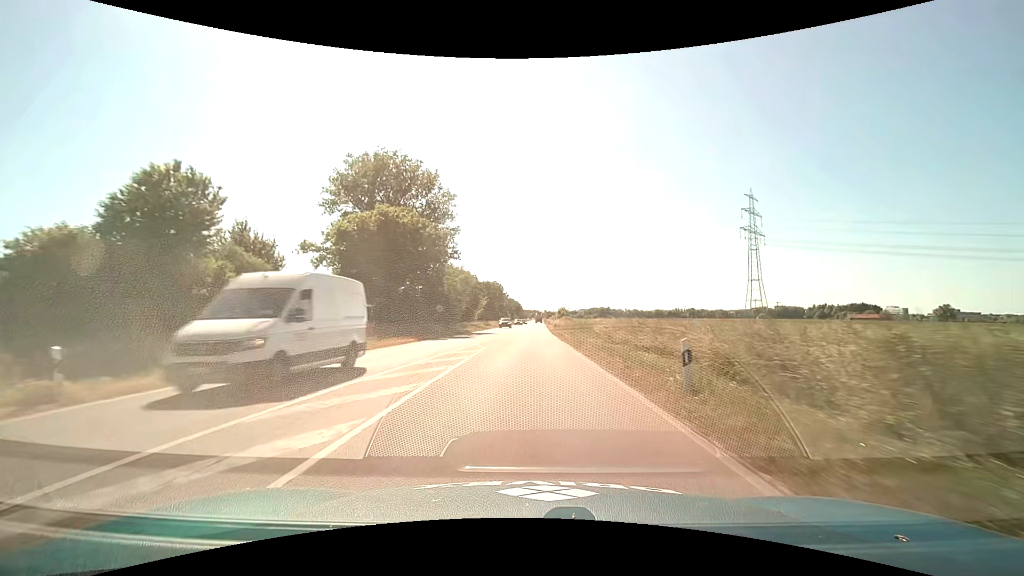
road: primary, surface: asphalt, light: Day
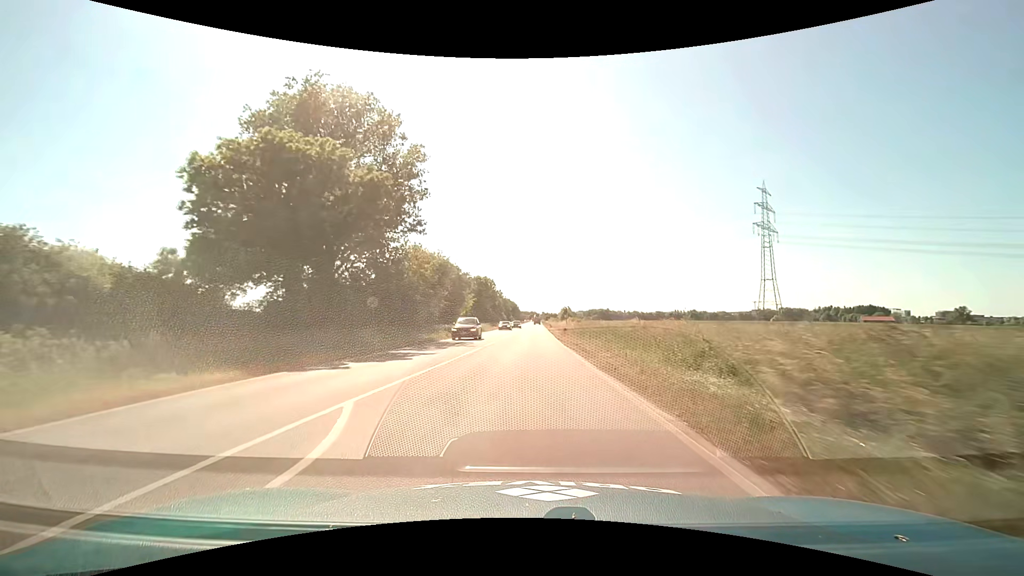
(0.0, +18.8) m; 0°
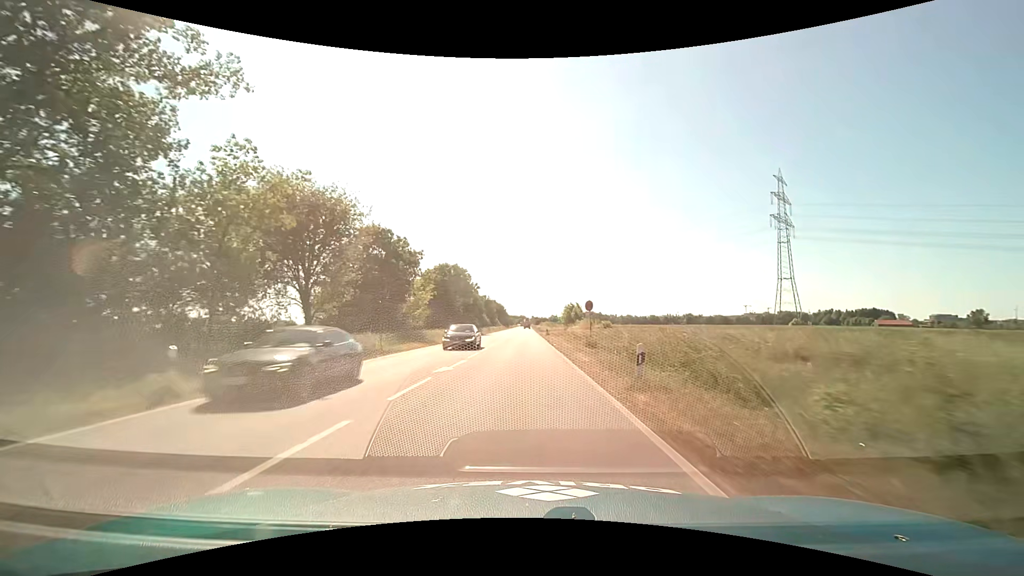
(+0.3, +30.5) m; +1°
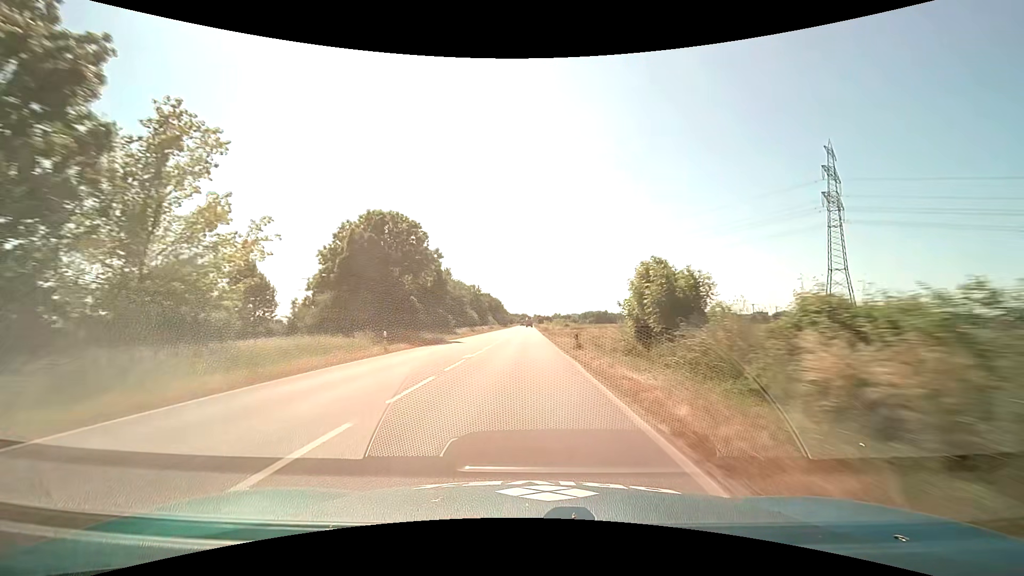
(0.0, +36.6) m; 0°
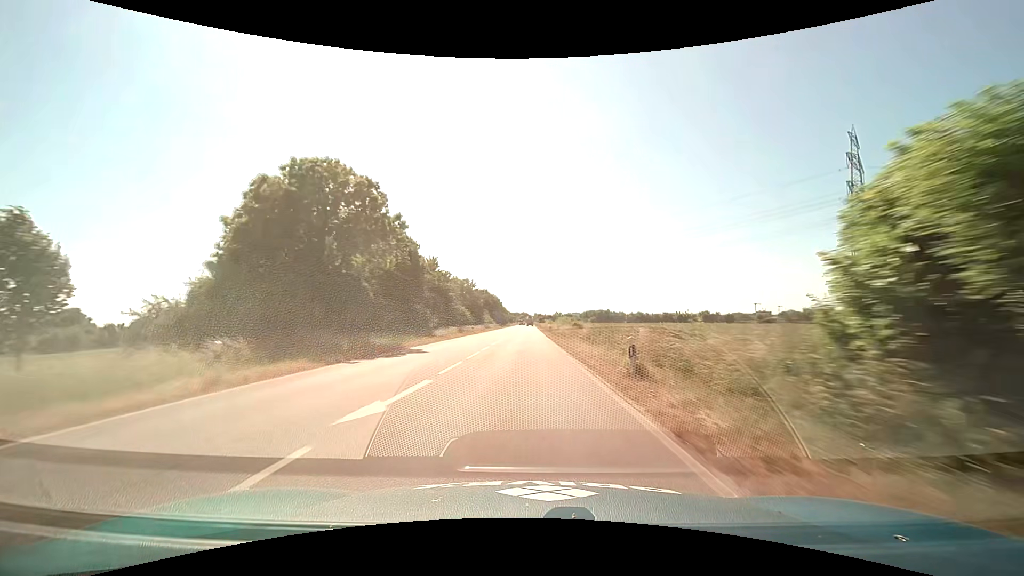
(0.0, +13.5) m; 0°
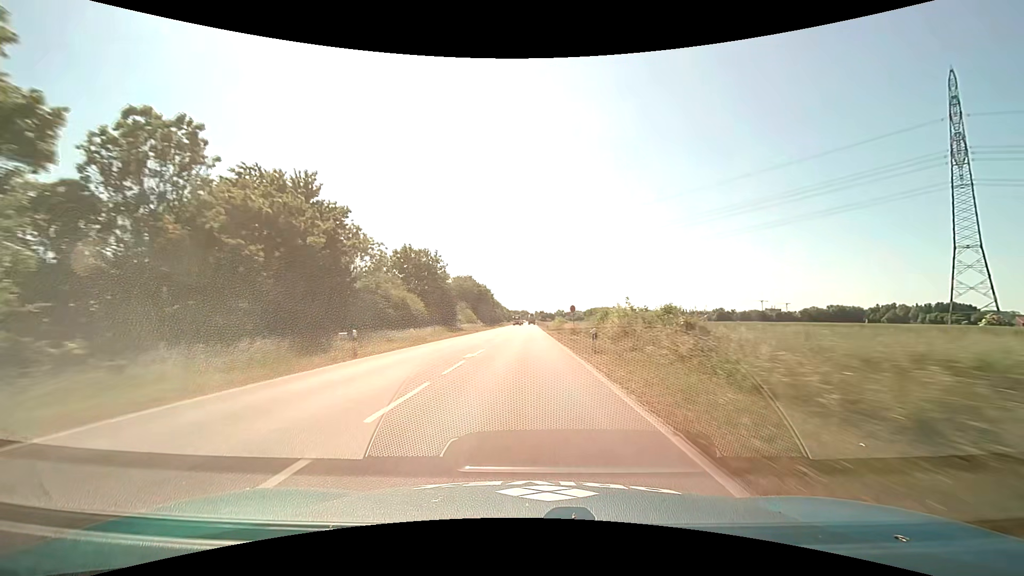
(-0.1, +41.9) m; 0°
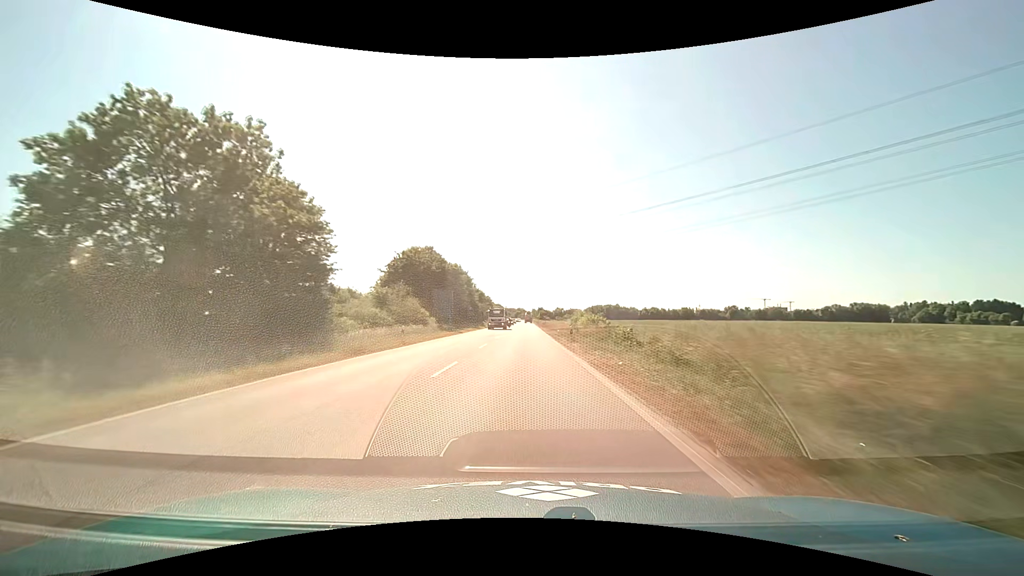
(0.0, +42.6) m; 0°
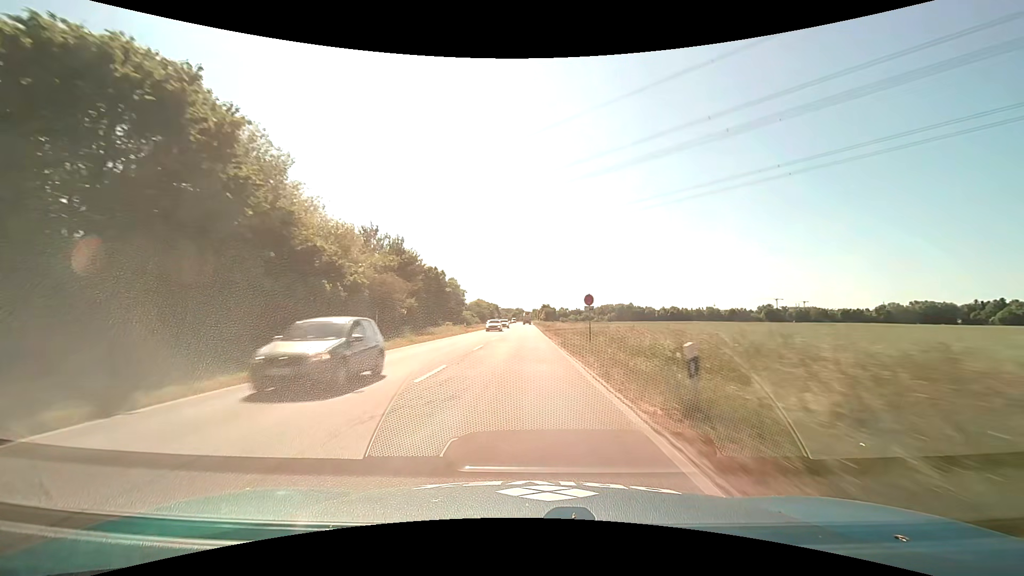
(0.0, +71.3) m; 0°
(0, +10) (0, +20) (0, +30) (0, +40) (0, +50) (0, +60) (0, +70) (0, +80) (0, +90) (0, +100) m
